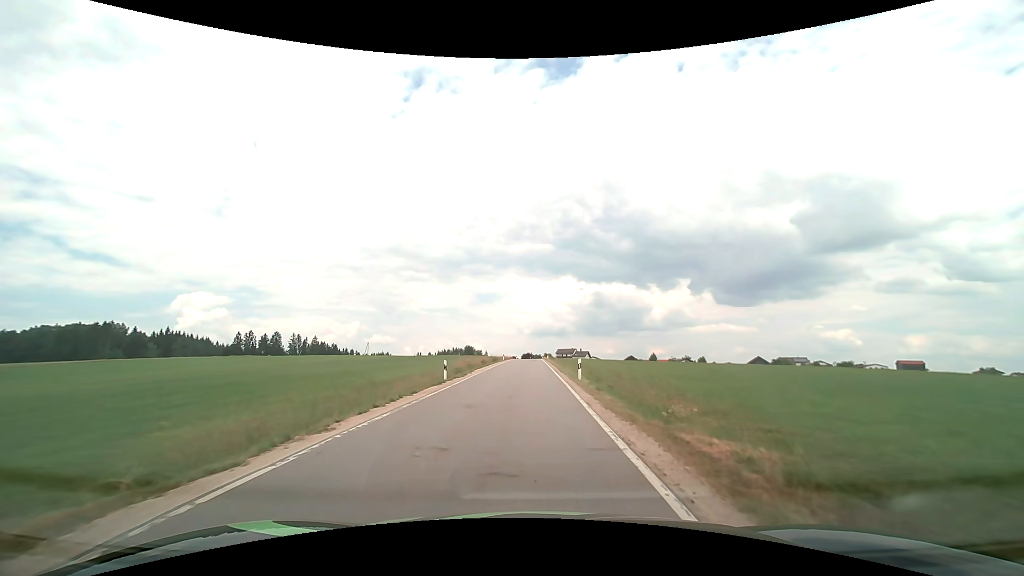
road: tertiary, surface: asphalt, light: Day
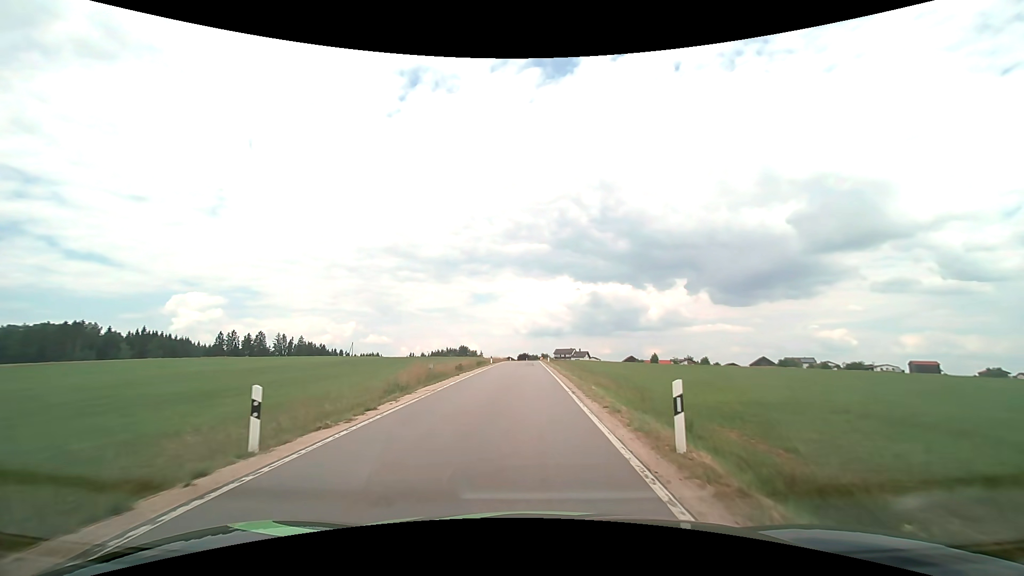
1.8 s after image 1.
(0.0, +15.5) m; 0°
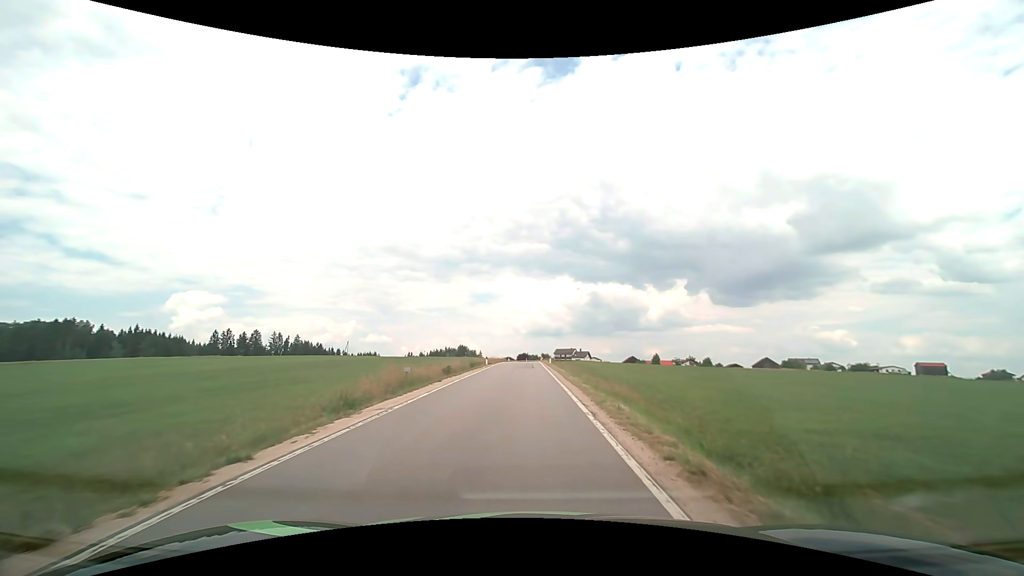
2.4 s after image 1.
(0.0, +5.3) m; 0°
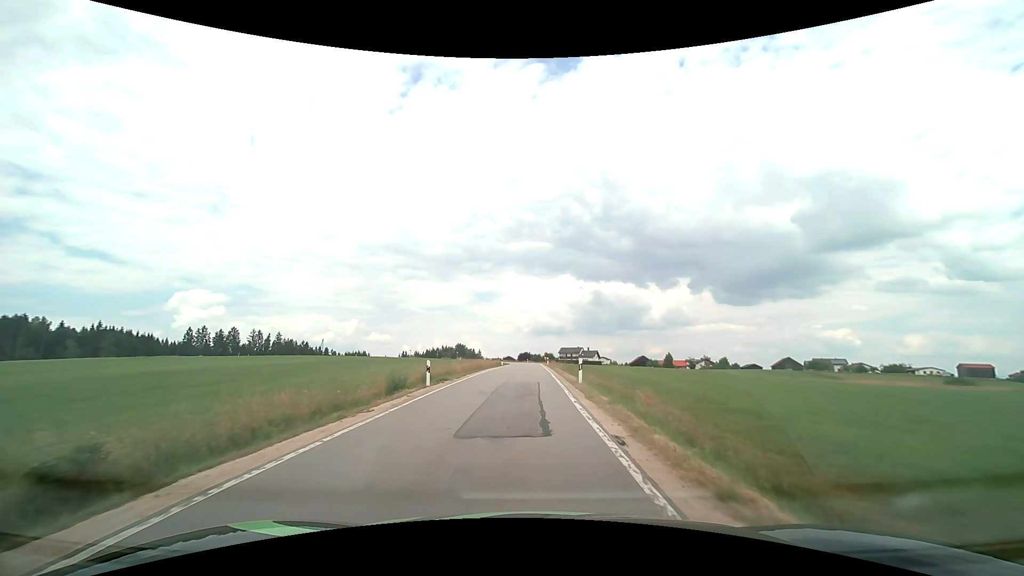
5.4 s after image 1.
(-0.1, +27.8) m; 0°
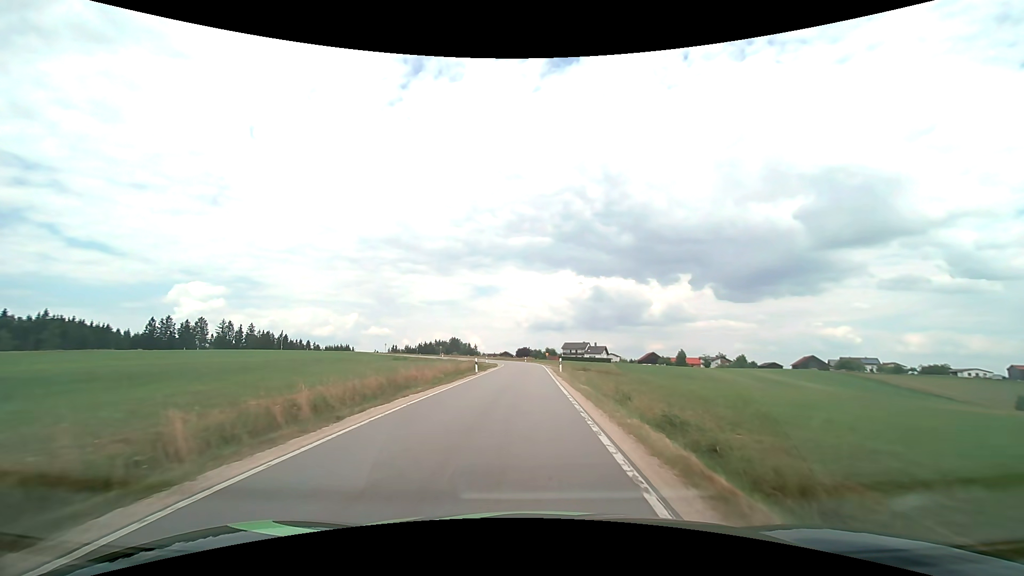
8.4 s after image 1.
(+0.1, +30.2) m; 0°
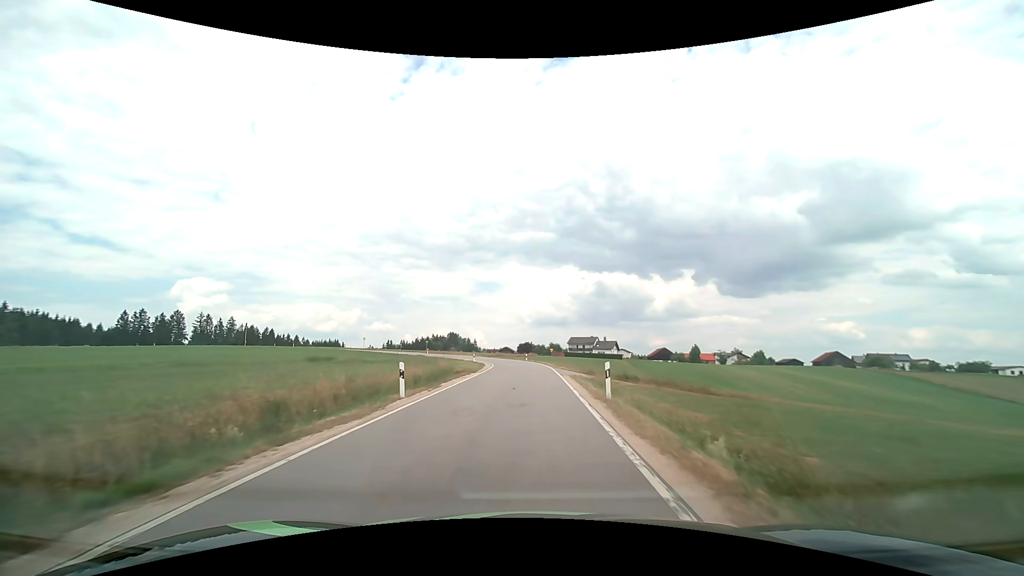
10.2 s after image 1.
(-0.1, +21.3) m; -1°
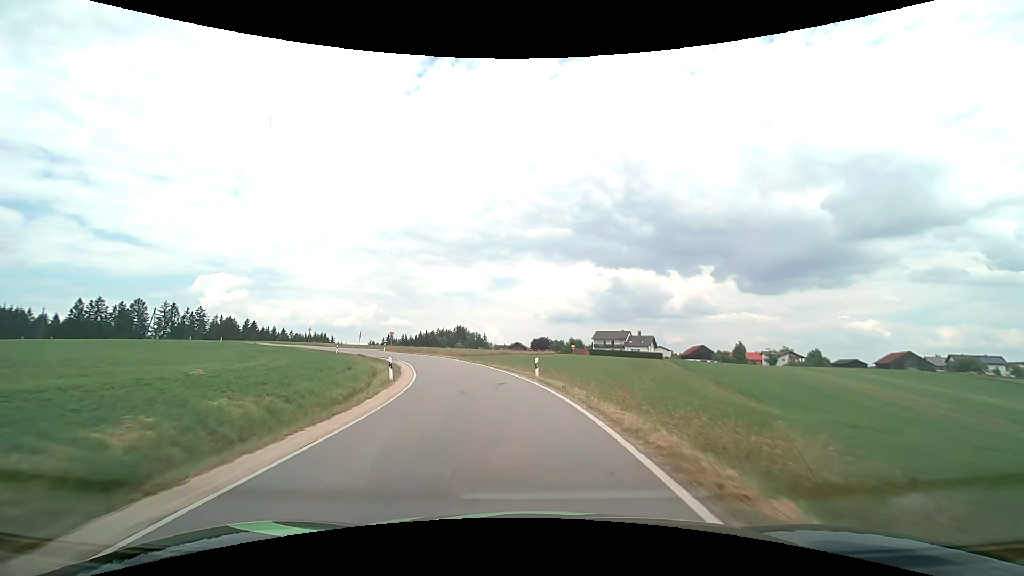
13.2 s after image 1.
(-0.1, +38.9) m; -1°
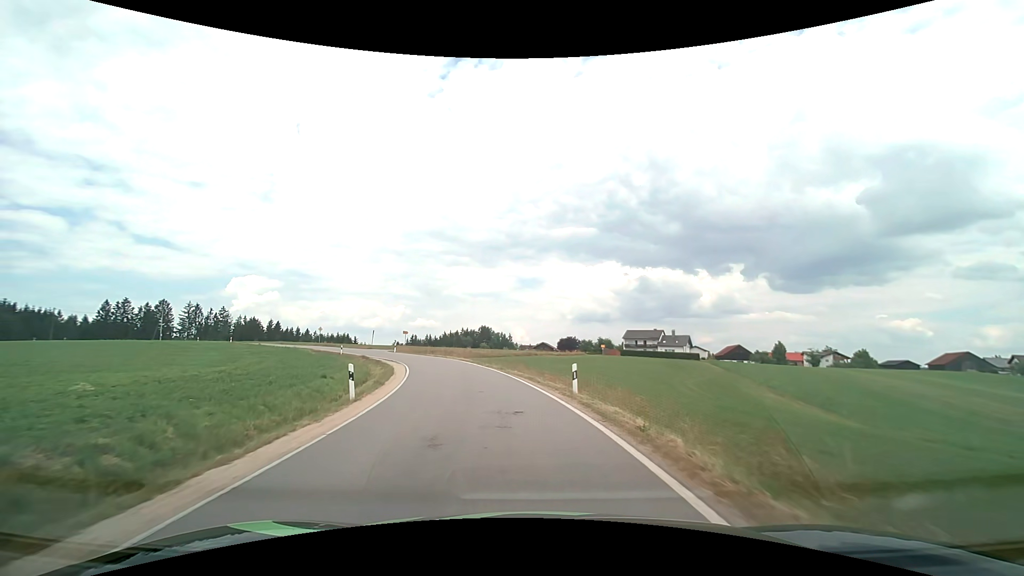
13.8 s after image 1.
(-0.2, +7.6) m; -3°
